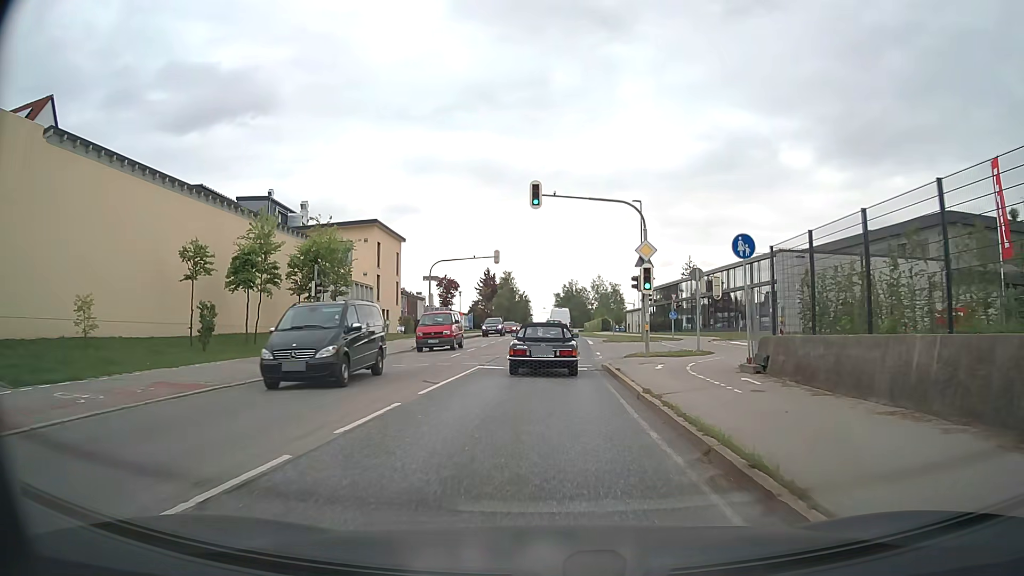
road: secondary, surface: asphalt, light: Day
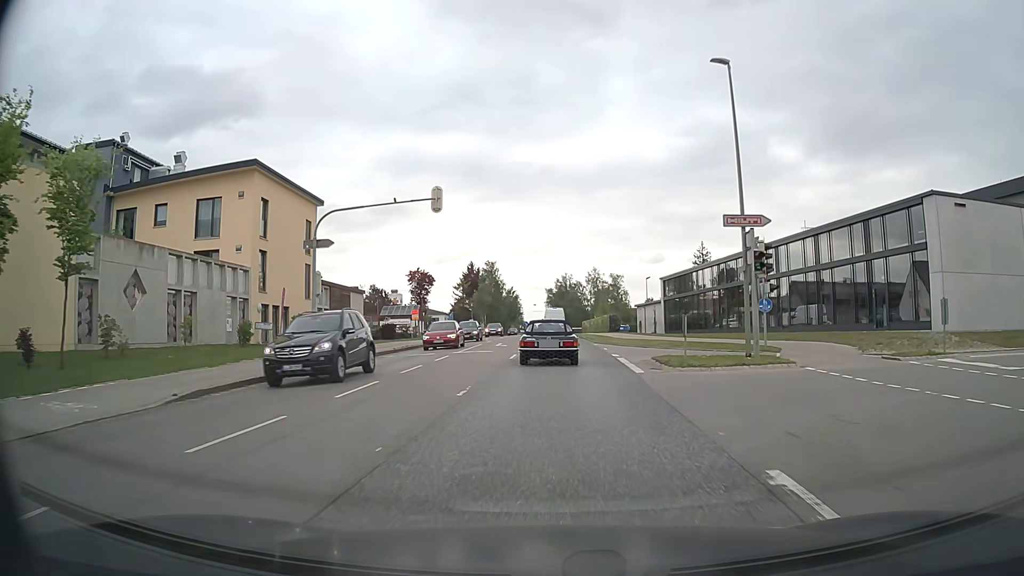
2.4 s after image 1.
(+0.2, +24.5) m; +1°
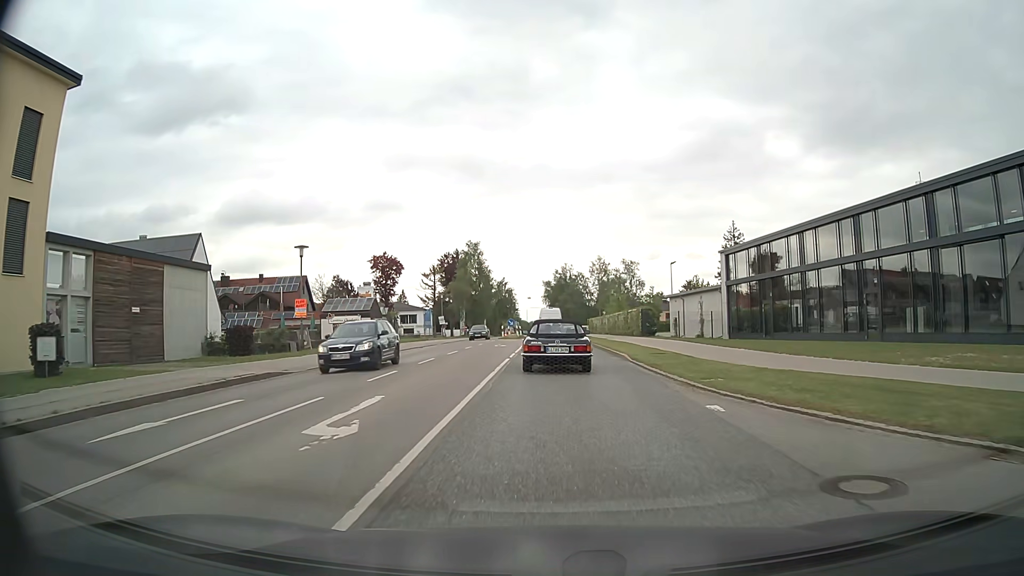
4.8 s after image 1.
(+0.3, +28.0) m; +1°
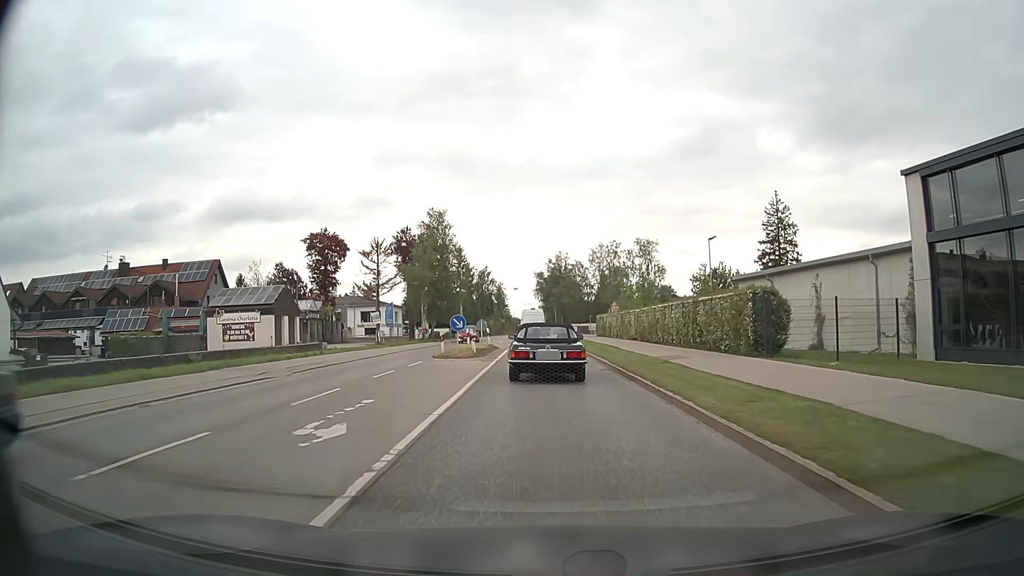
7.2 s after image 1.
(-0.1, +28.0) m; 0°
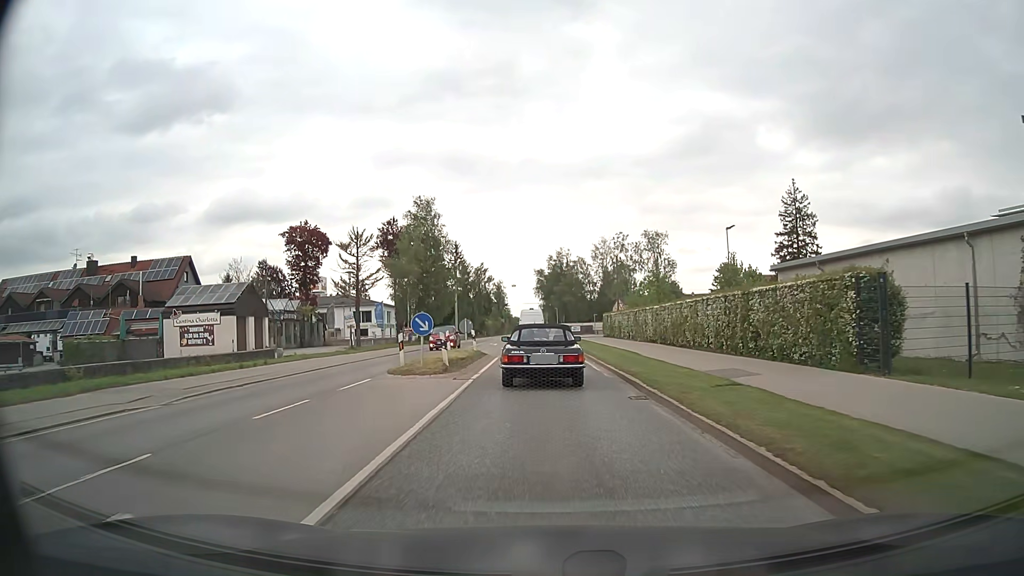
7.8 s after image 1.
(0.0, +7.3) m; 0°
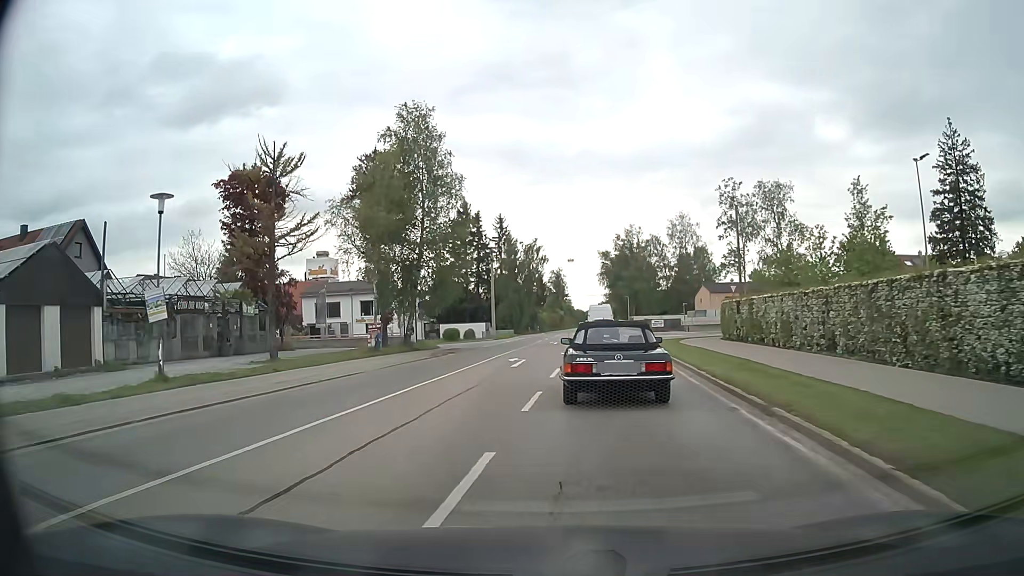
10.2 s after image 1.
(-0.8, +27.8) m; -5°
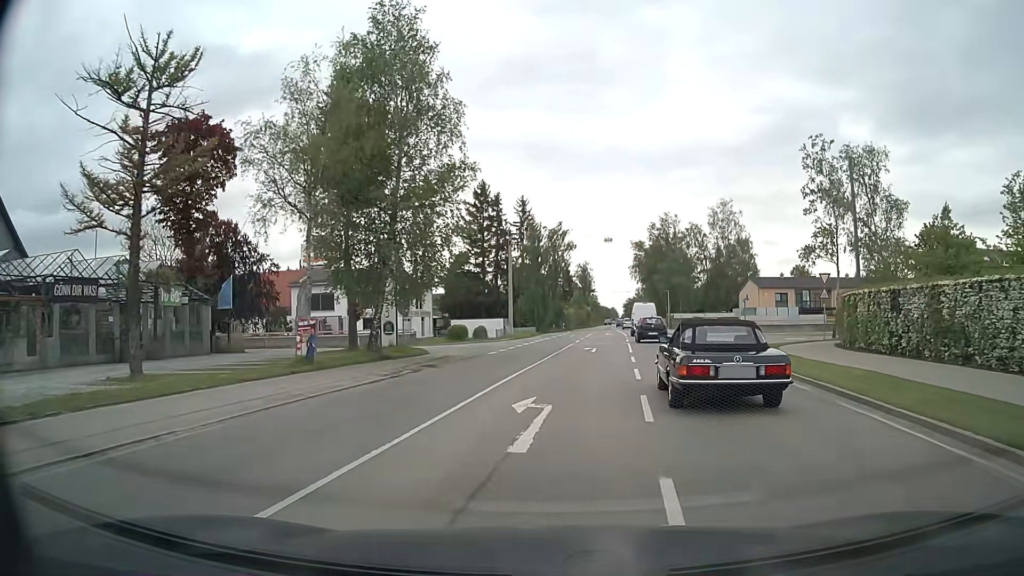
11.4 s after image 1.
(-0.5, +13.3) m; -3°
